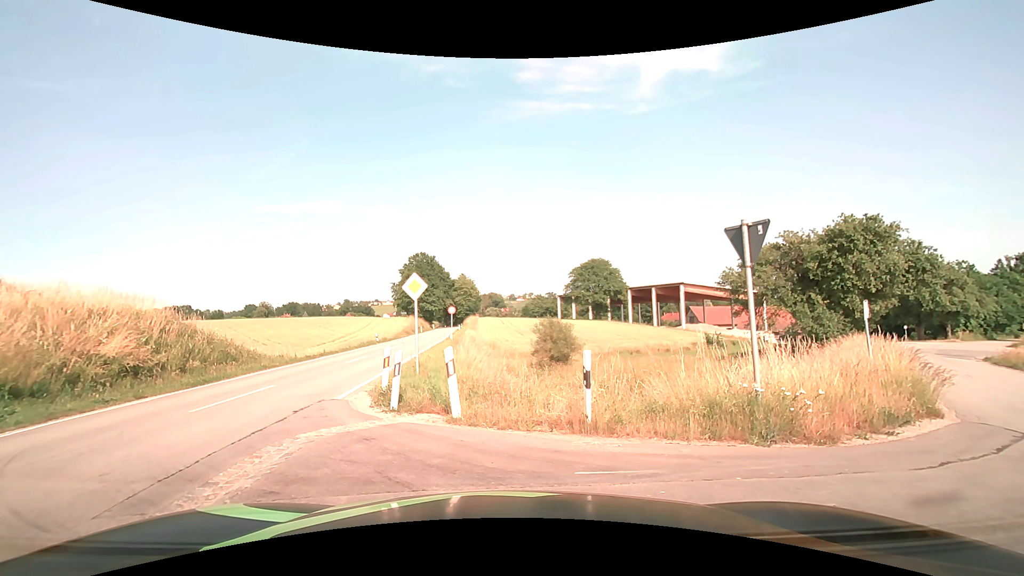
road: secondary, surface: asphalt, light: Day
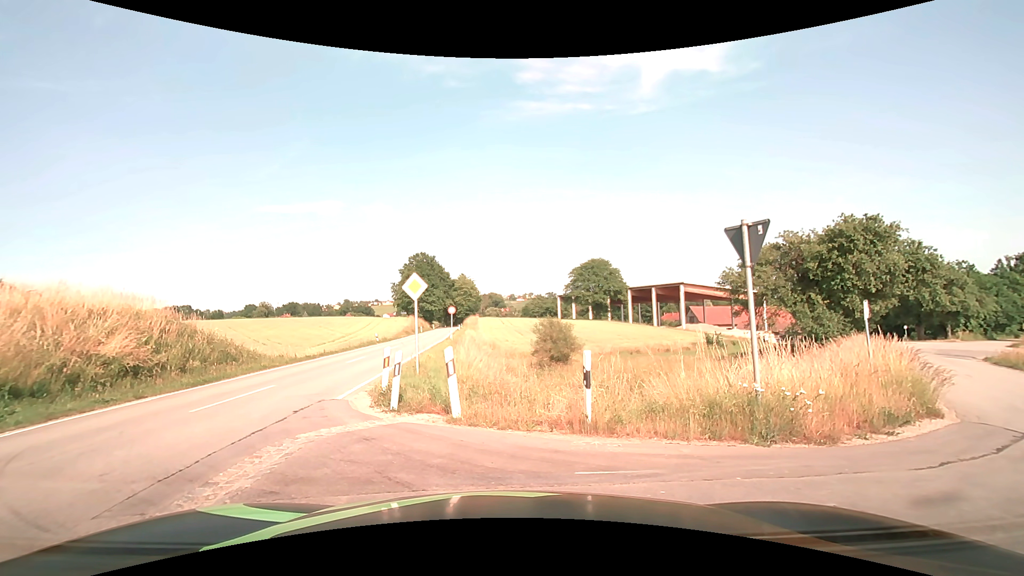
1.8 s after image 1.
(0.0, 0.0) m; 0°
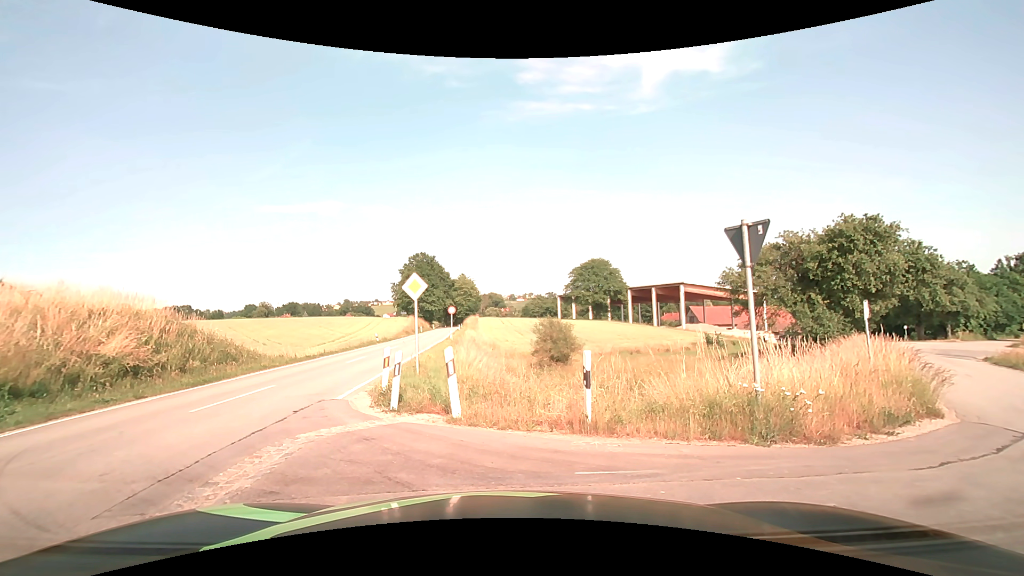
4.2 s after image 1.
(0.0, 0.0) m; 0°
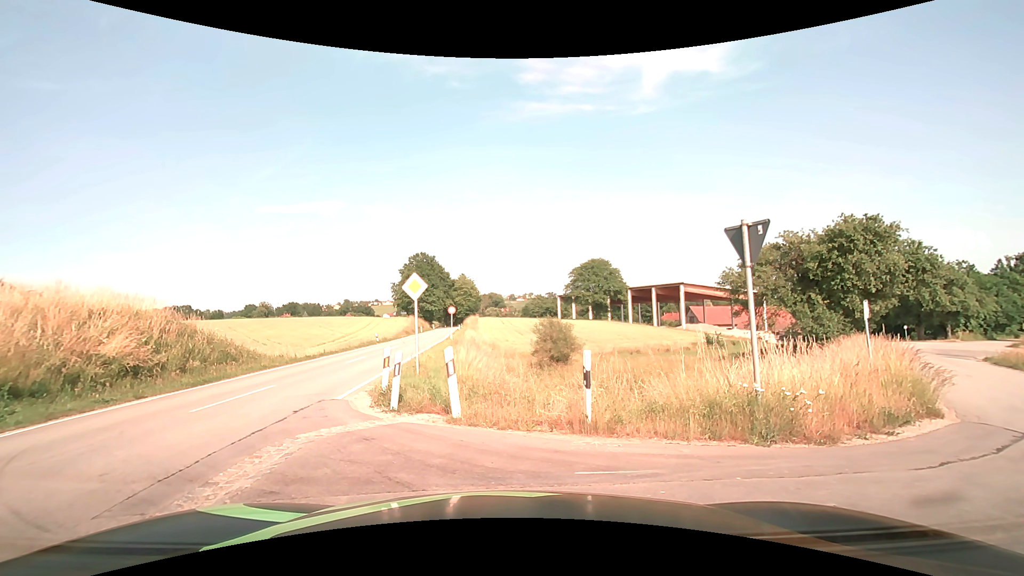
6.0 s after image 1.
(0.0, 0.0) m; 0°
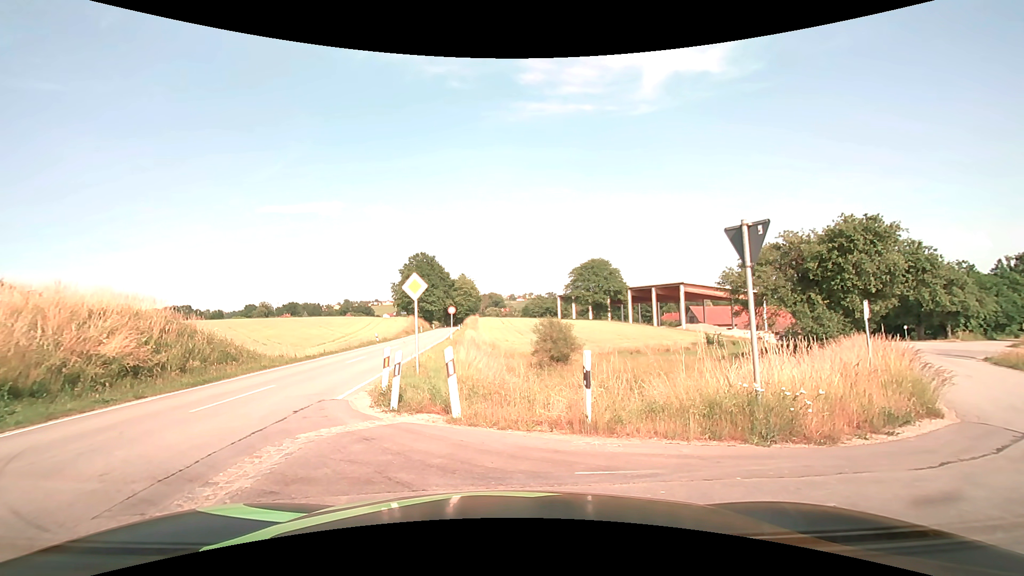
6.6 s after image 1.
(0.0, 0.0) m; 0°
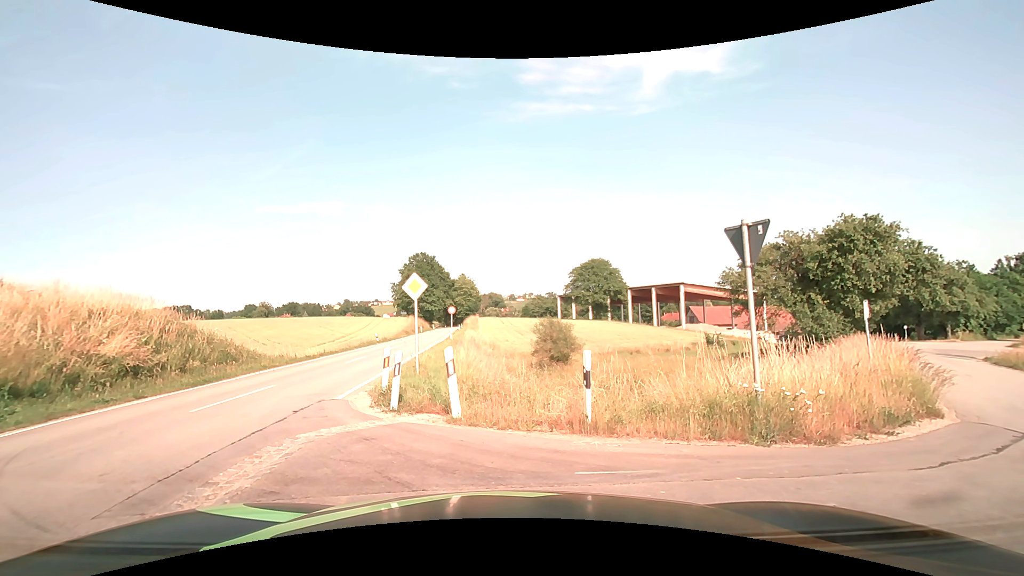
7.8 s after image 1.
(0.0, 0.0) m; 0°
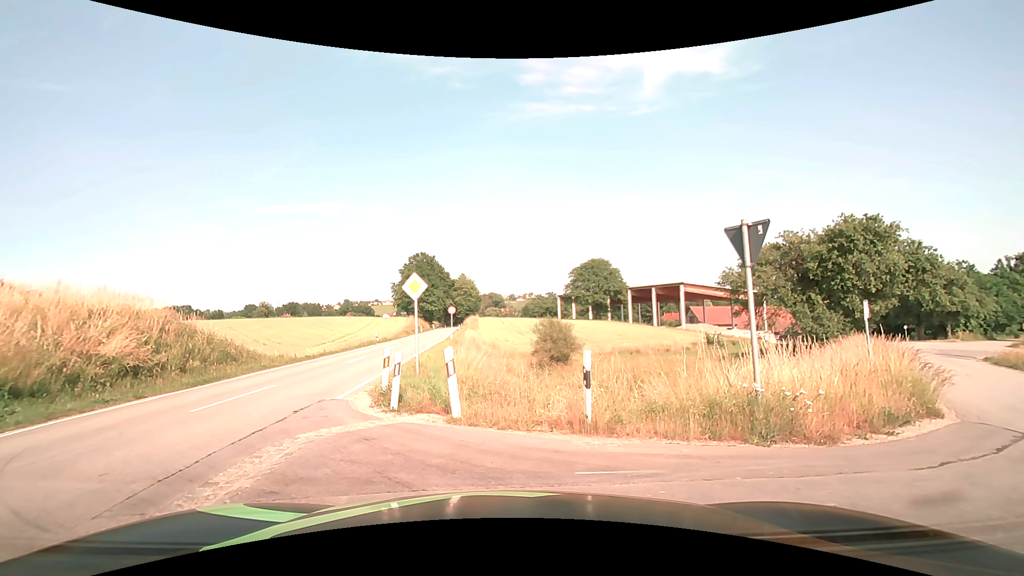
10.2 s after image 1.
(0.0, 0.0) m; 0°
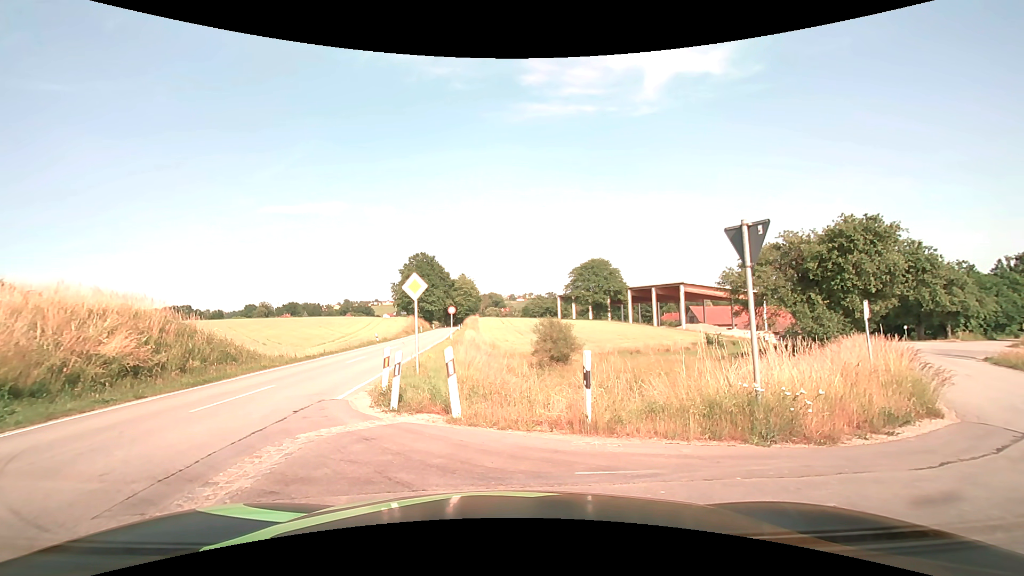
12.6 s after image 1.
(0.0, 0.0) m; 0°
